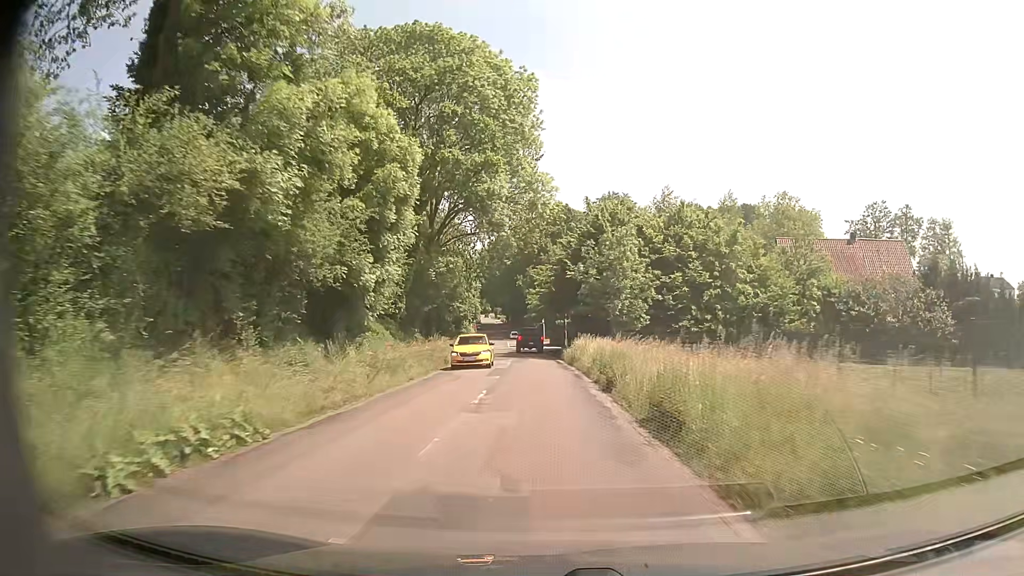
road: secondary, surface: asphalt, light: Day
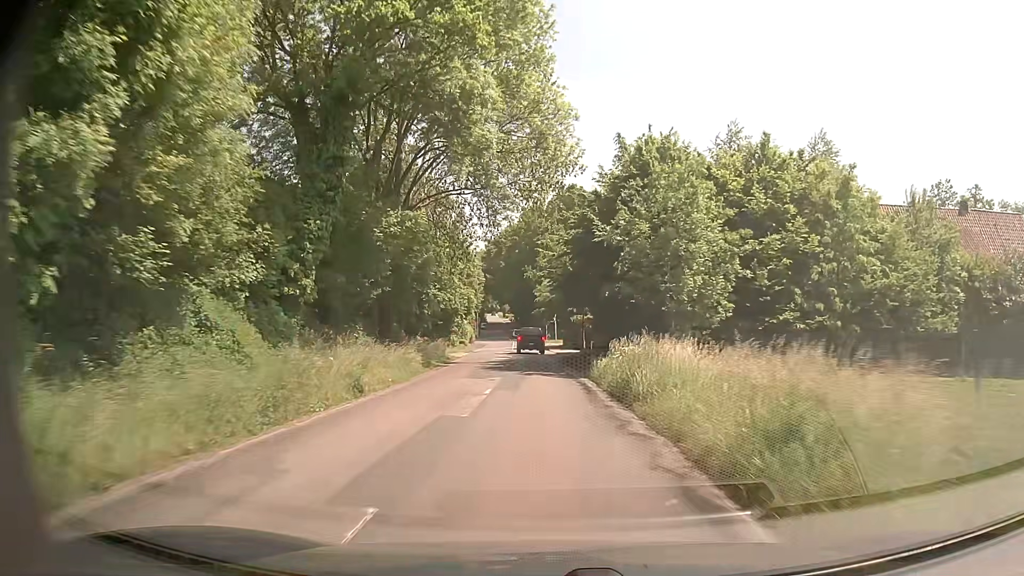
(0.0, +17.0) m; 0°
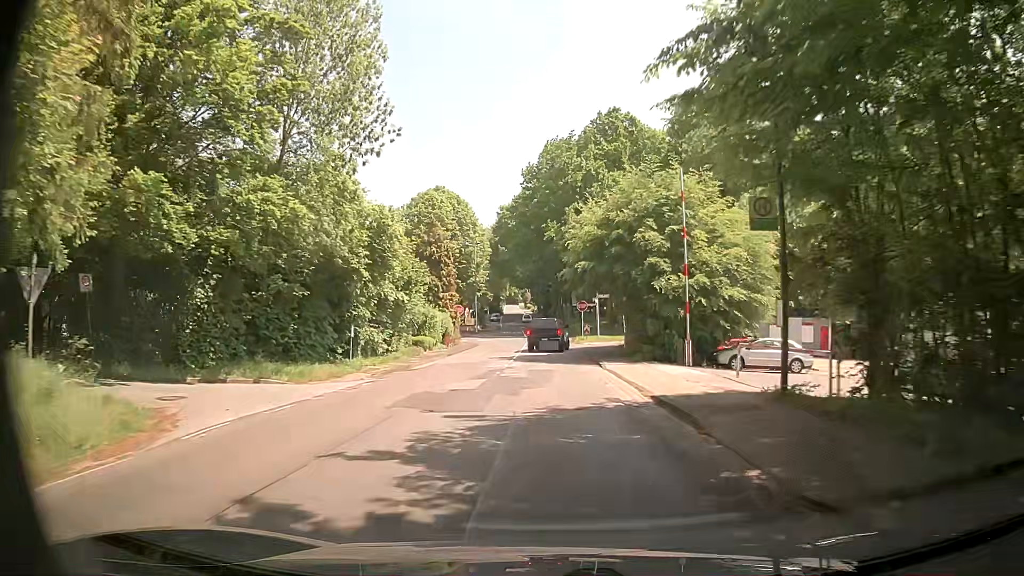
(-1.0, +40.3) m; -4°
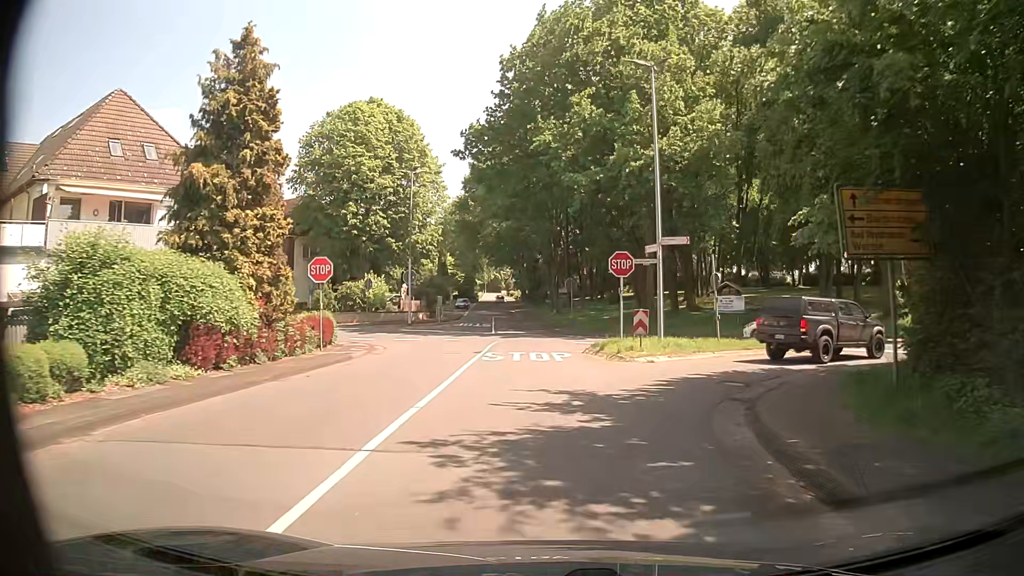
(+0.4, +34.8) m; +2°
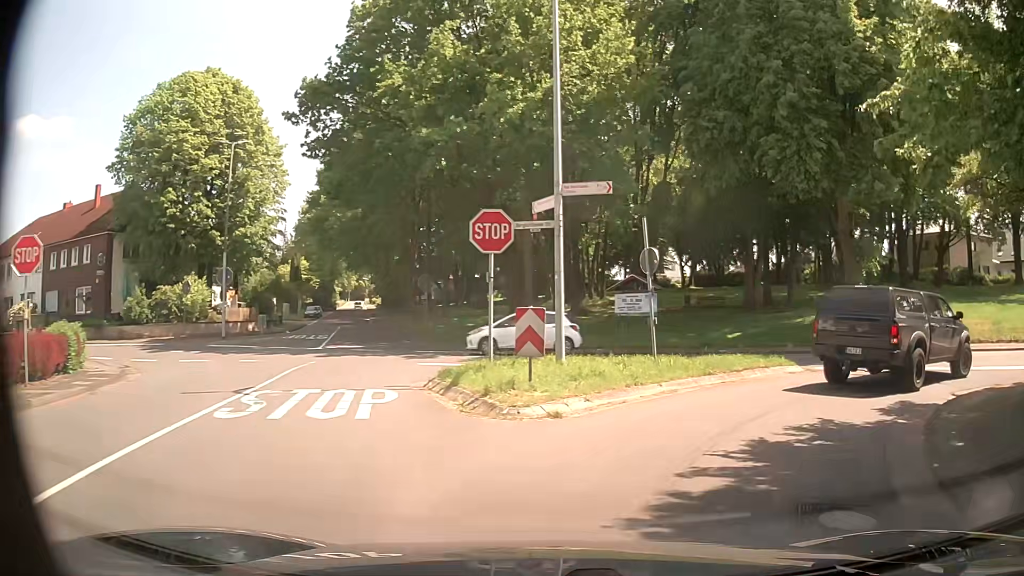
(+0.8, +10.0) m; +11°
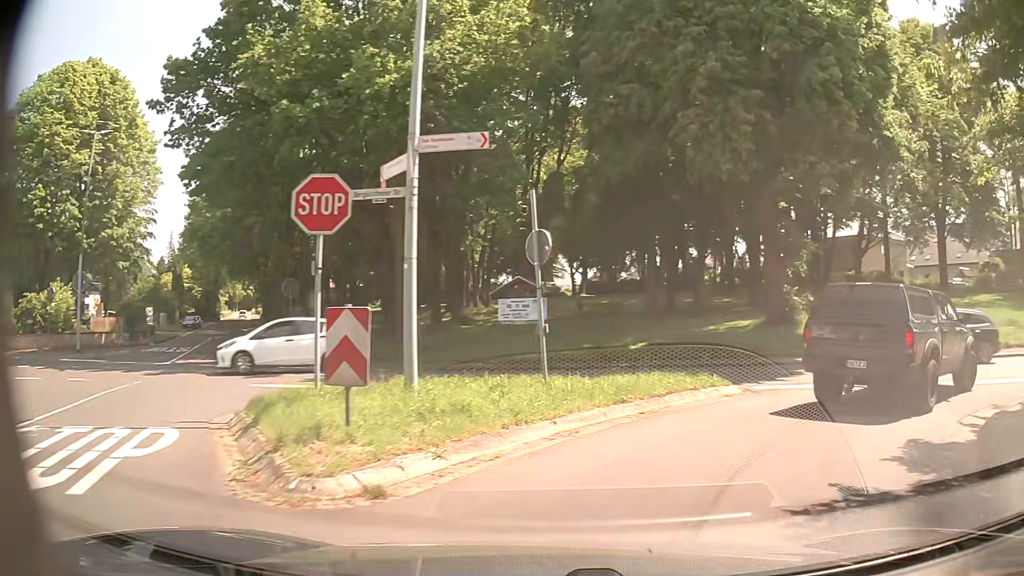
(+0.3, +3.9) m; +10°
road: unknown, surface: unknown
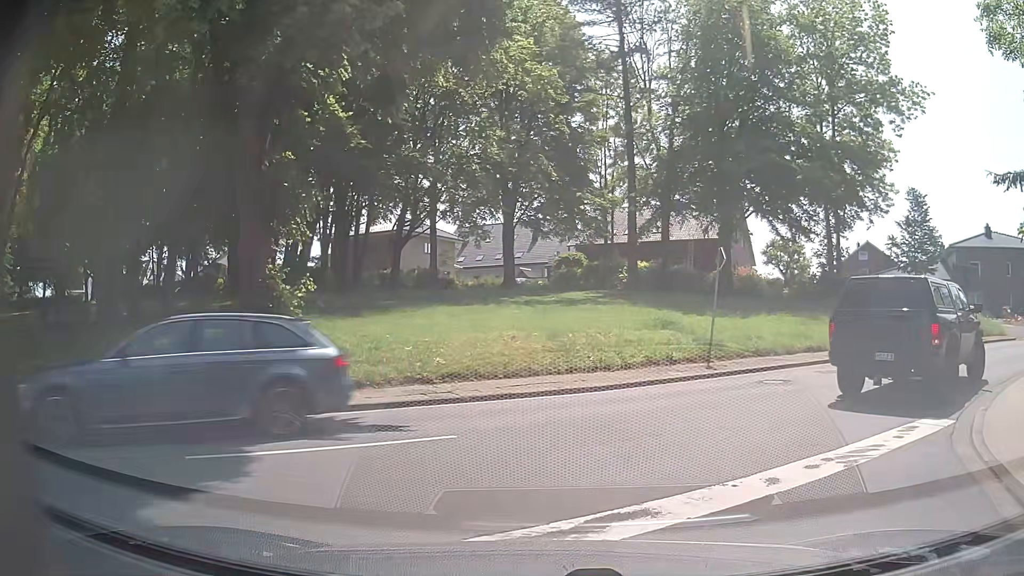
(+3.5, +10.1) m; +42°
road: secondary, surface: asphalt
